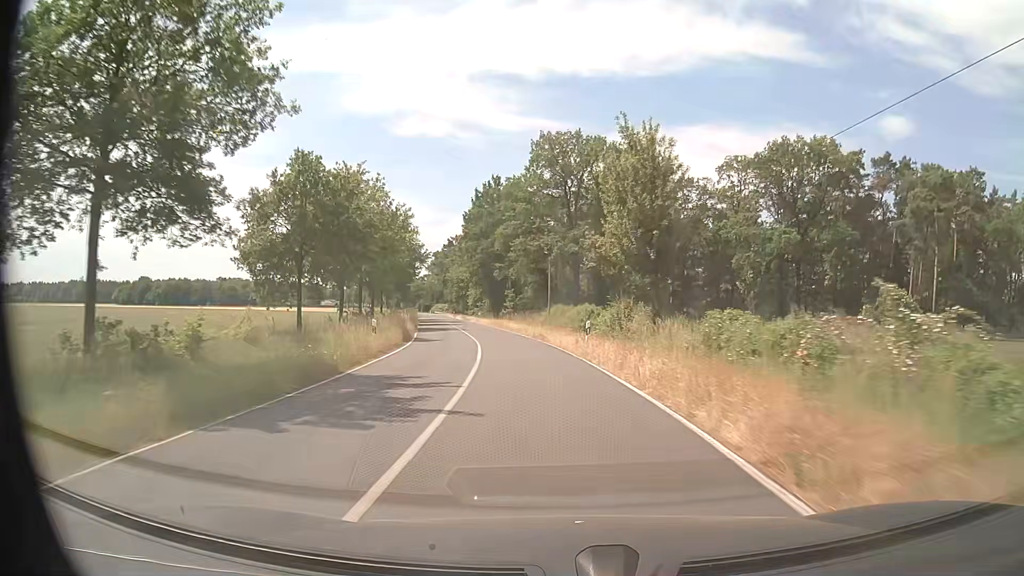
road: secondary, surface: asphalt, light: Day
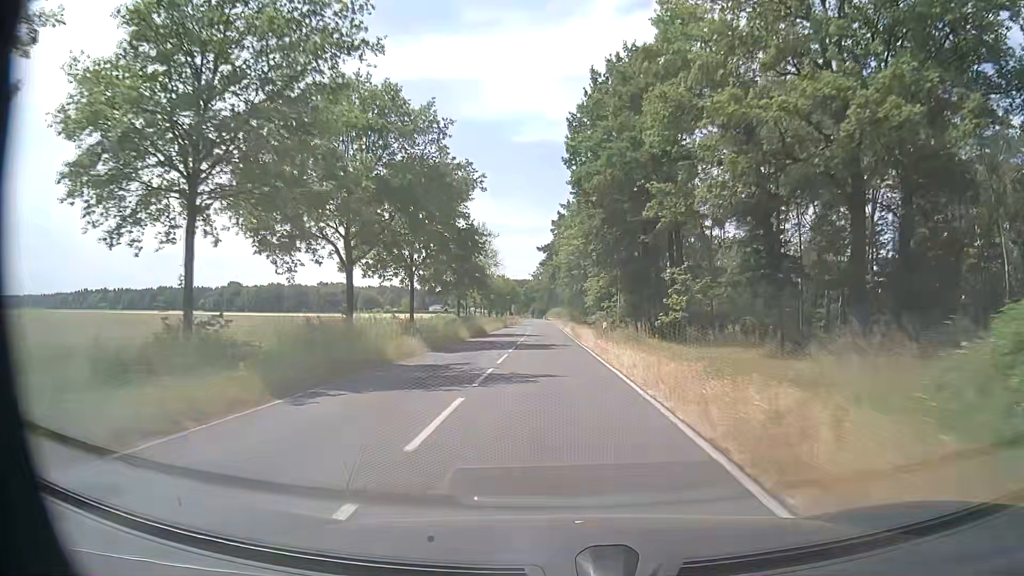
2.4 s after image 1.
(-5.4, +46.2) m; -11°
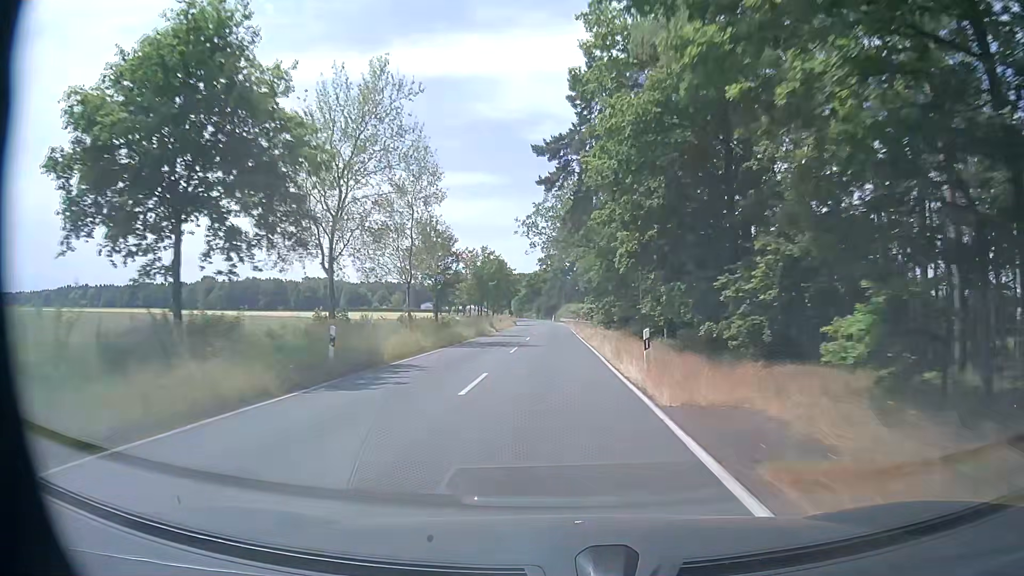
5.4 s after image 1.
(-1.2, +61.8) m; -1°
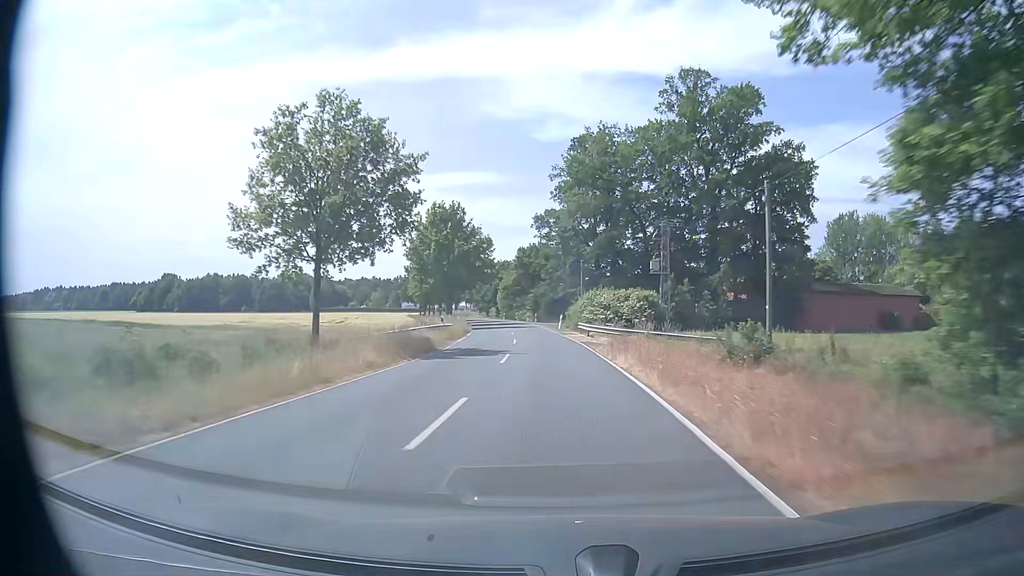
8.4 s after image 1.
(-0.1, +64.8) m; -1°
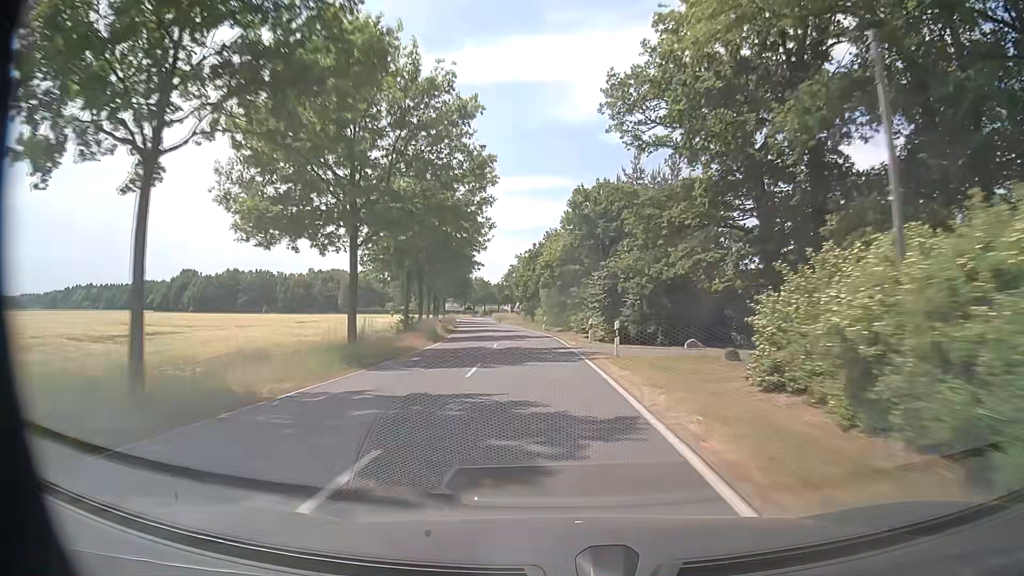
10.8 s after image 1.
(-1.5, +52.3) m; -5°
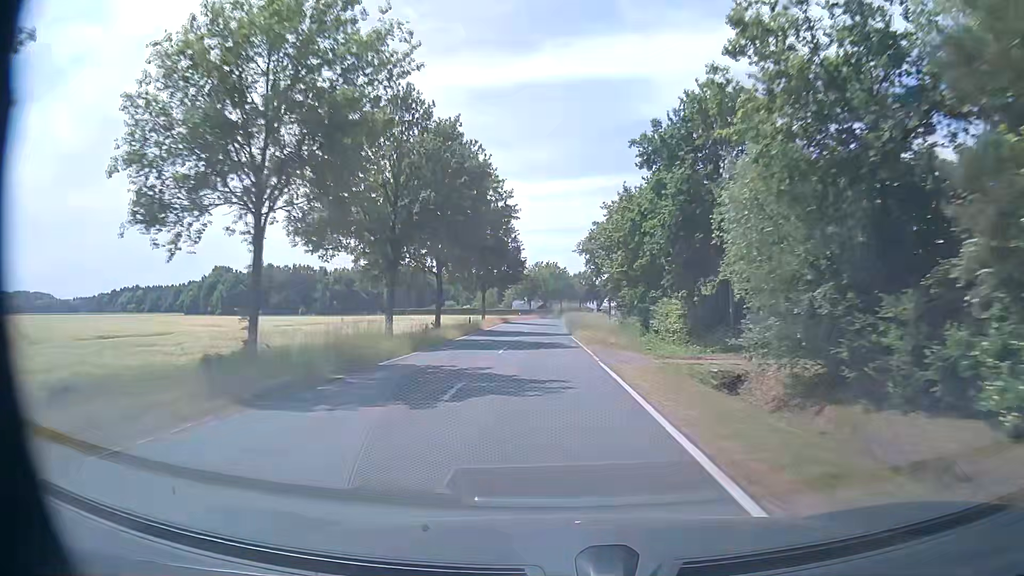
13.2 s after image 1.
(-3.4, +52.3) m; -7°
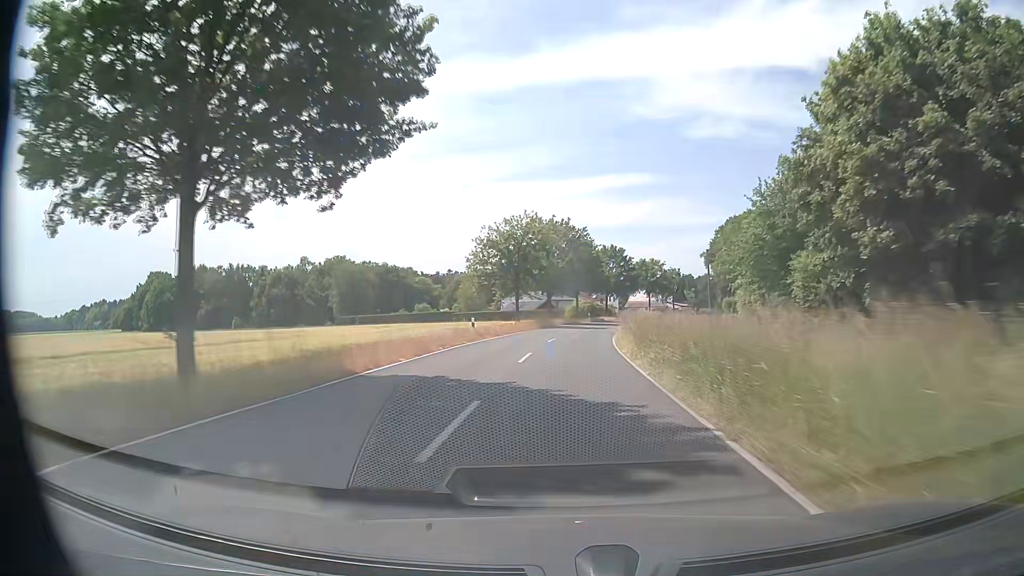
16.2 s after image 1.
(-1.4, +64.2) m; 0°
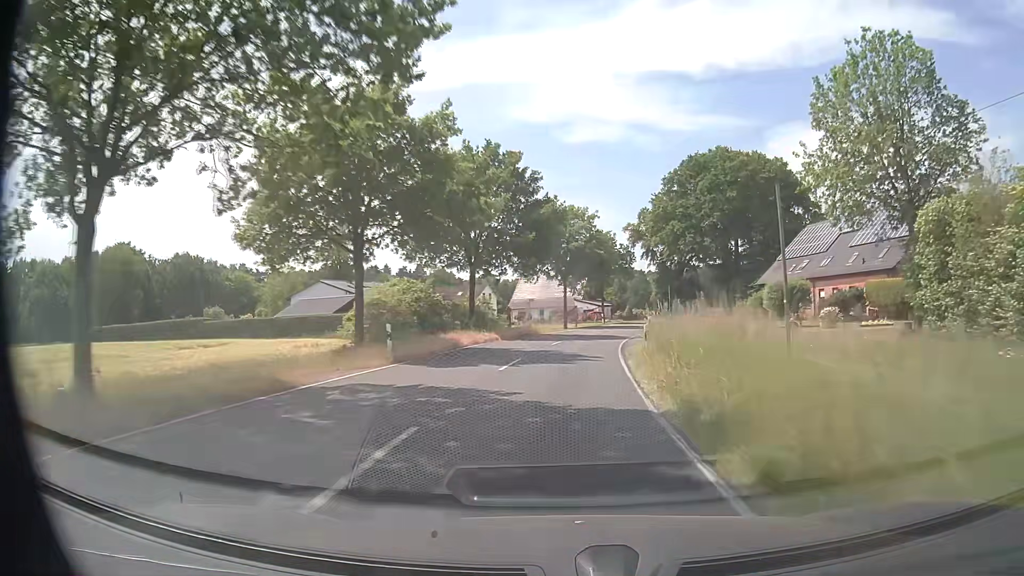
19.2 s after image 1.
(+4.6, +61.9) m; +10°
(0, +10) (+1, +20) (+2, +30) (+3, +40) (+5, +50) (+8, +59) (+10, +69) (+14, +78) (+18, +88) (+22, +97) m
